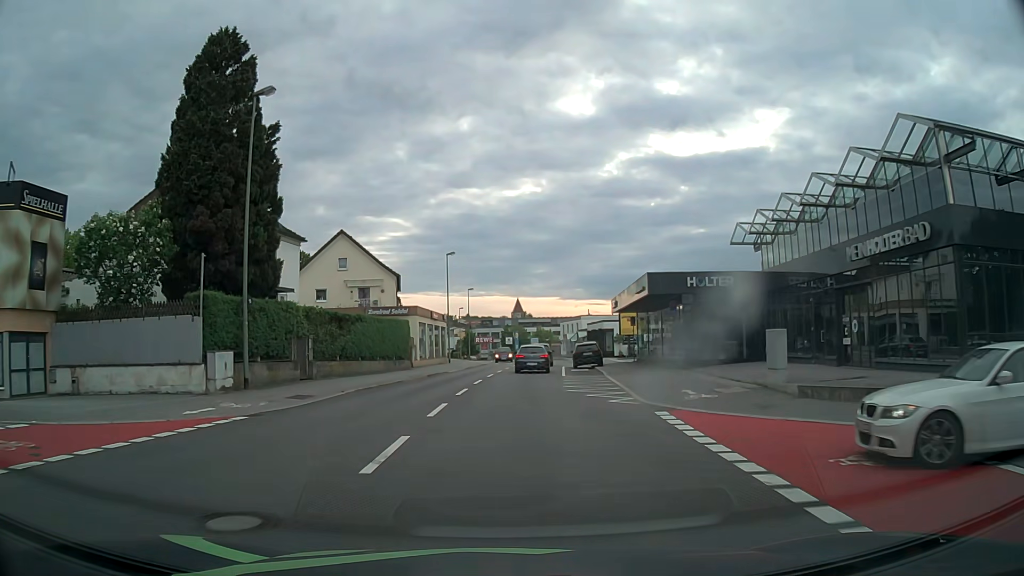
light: Day
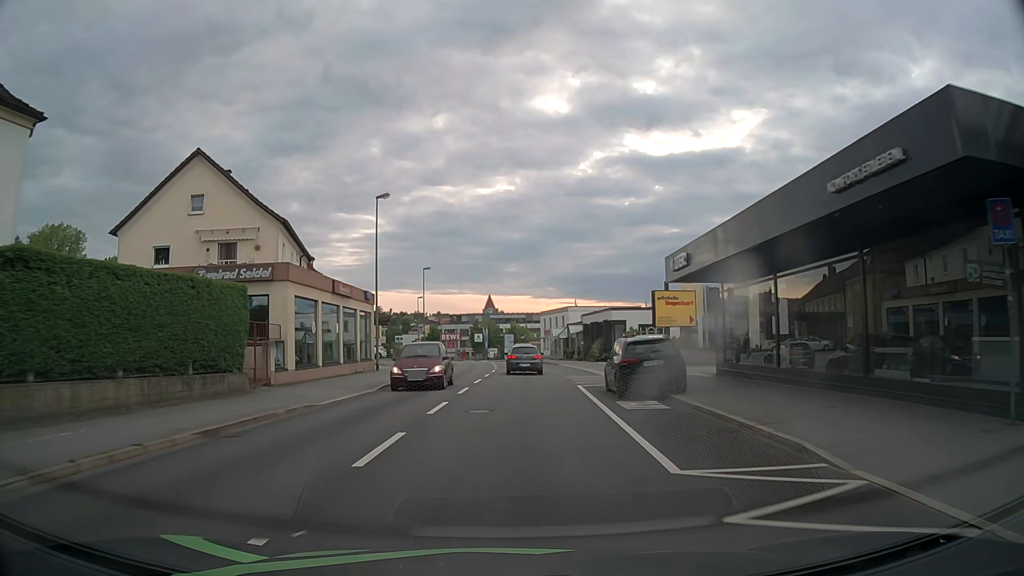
(+0.3, +23.5) m; +2°
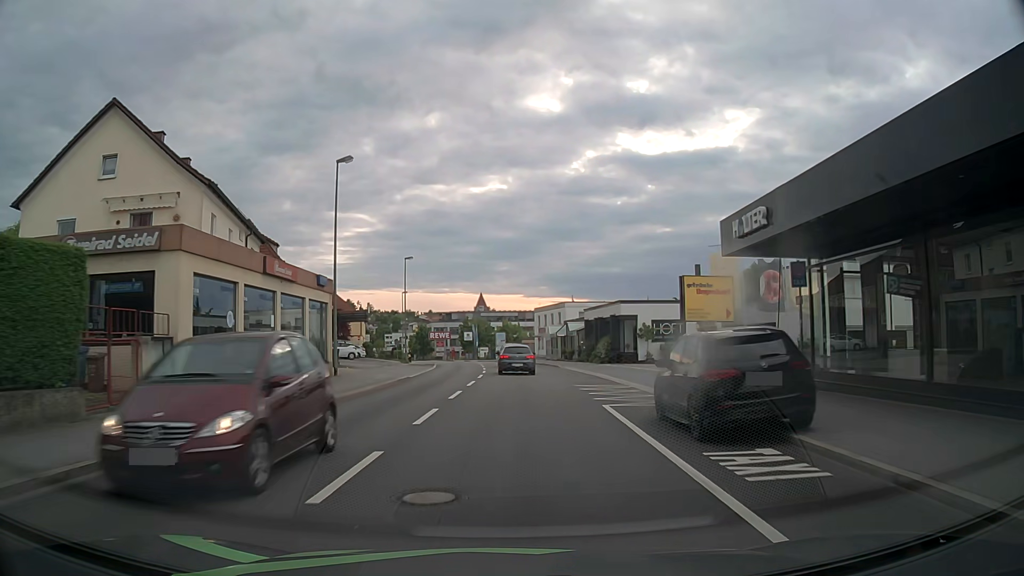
(+0.1, +7.8) m; +1°
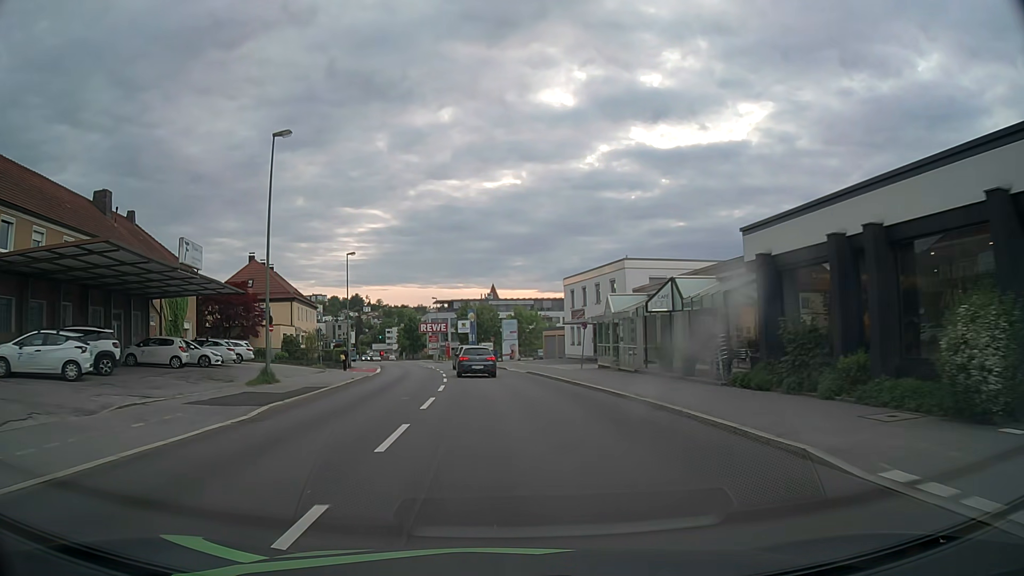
(+0.6, +39.1) m; -1°
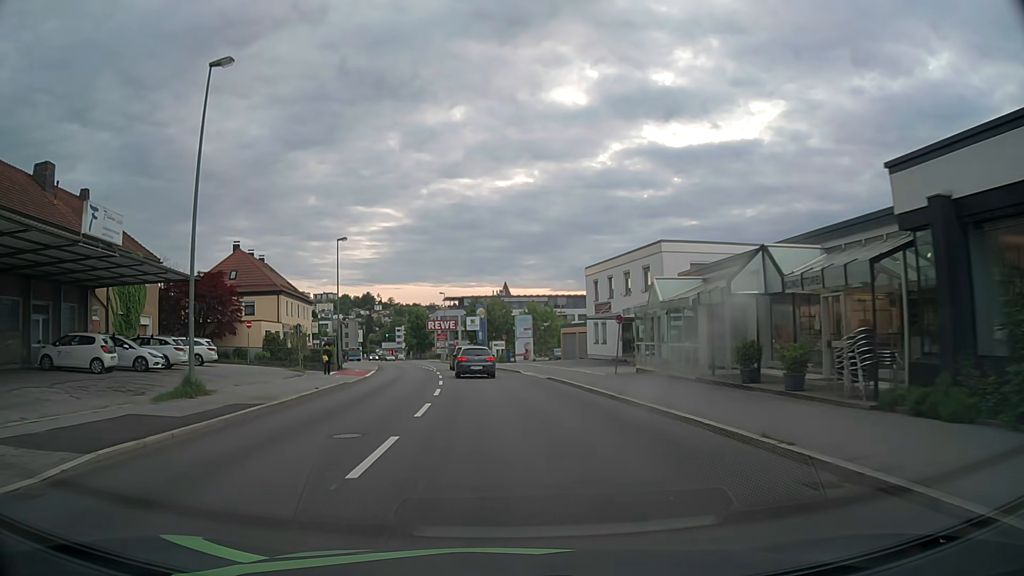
(0.0, +7.8) m; -1°
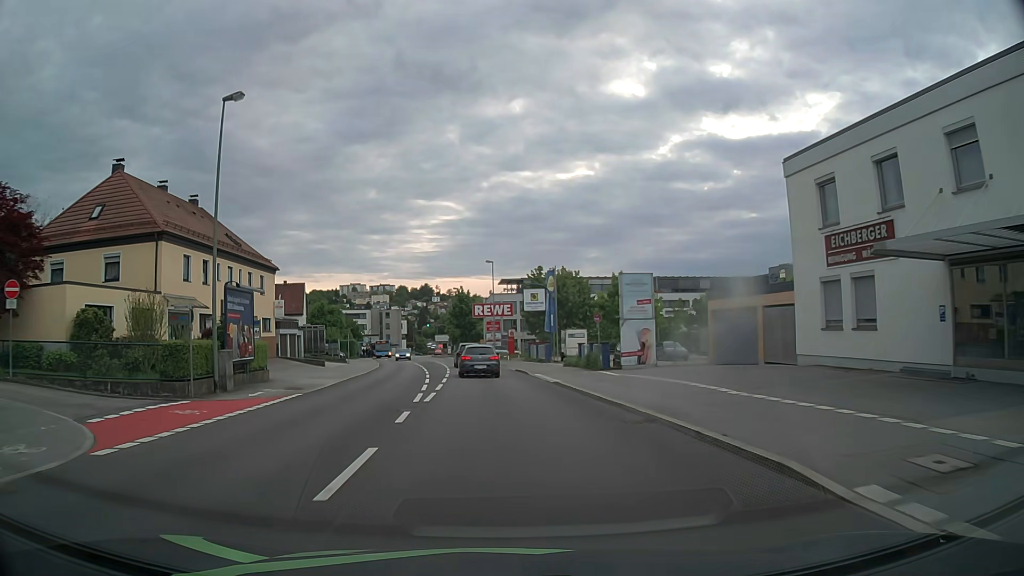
(-1.4, +31.3) m; -5°
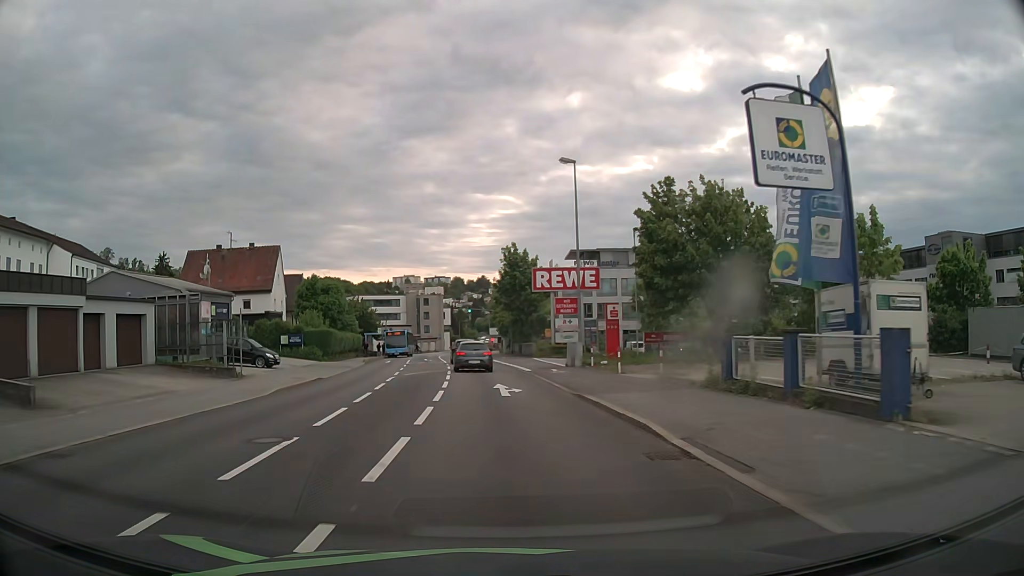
(-1.9, +37.4) m; -5°
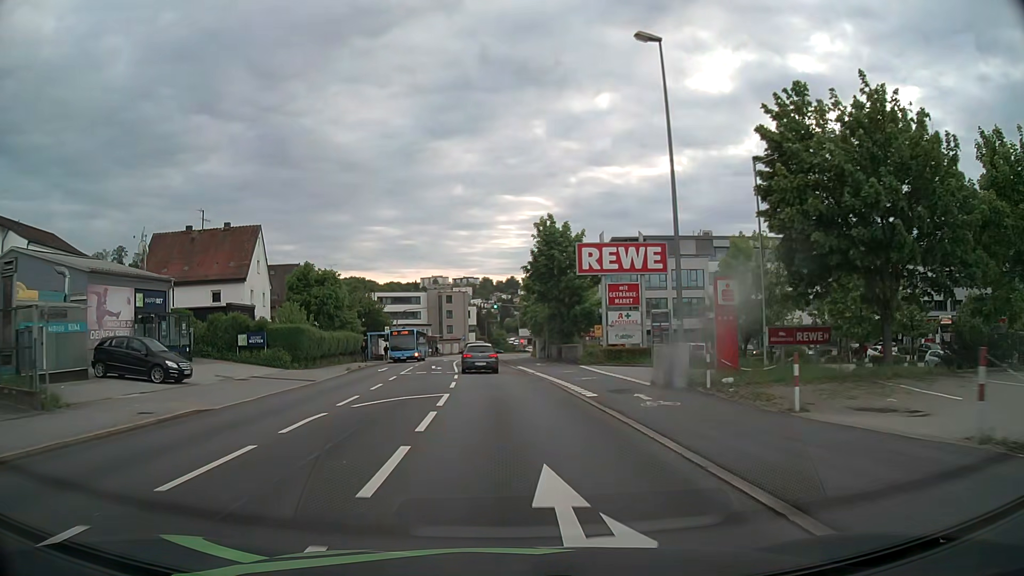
(-0.3, +14.5) m; -3°
(0, +10) (0, +20) (-1, +30) (-2, +40) (-2, +50) (-3, +60) (-3, +70) (-4, +80) (-4, +90) (-3, +100) m
